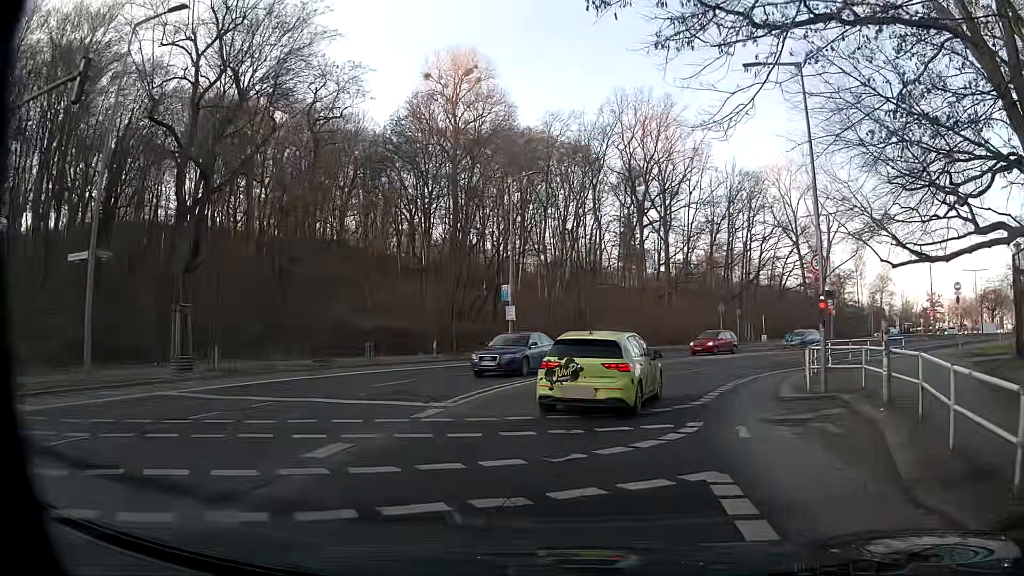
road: secondary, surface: asphalt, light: Day
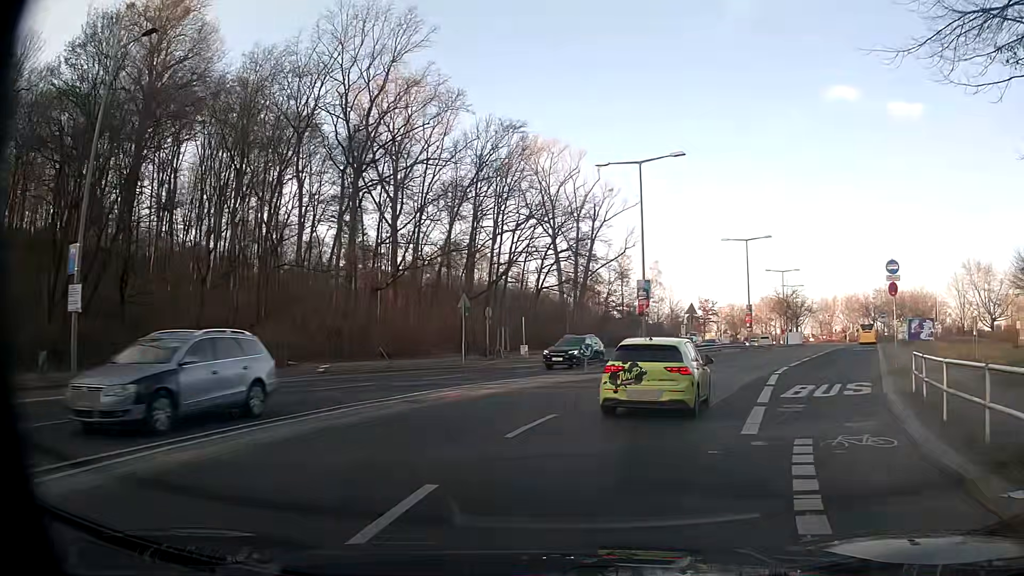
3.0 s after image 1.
(+4.1, +19.9) m; +22°
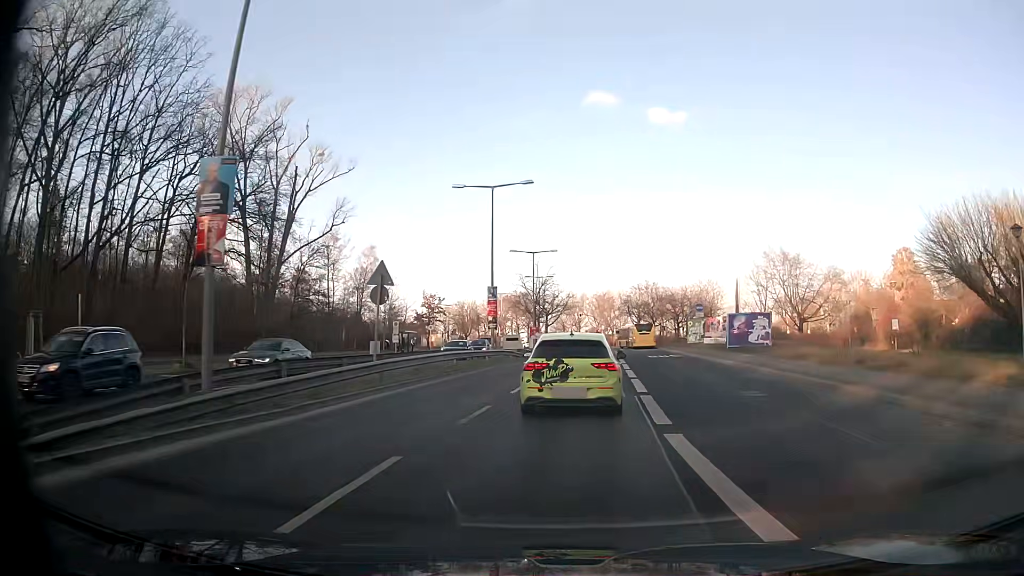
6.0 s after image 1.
(+5.5, +22.8) m; +24°
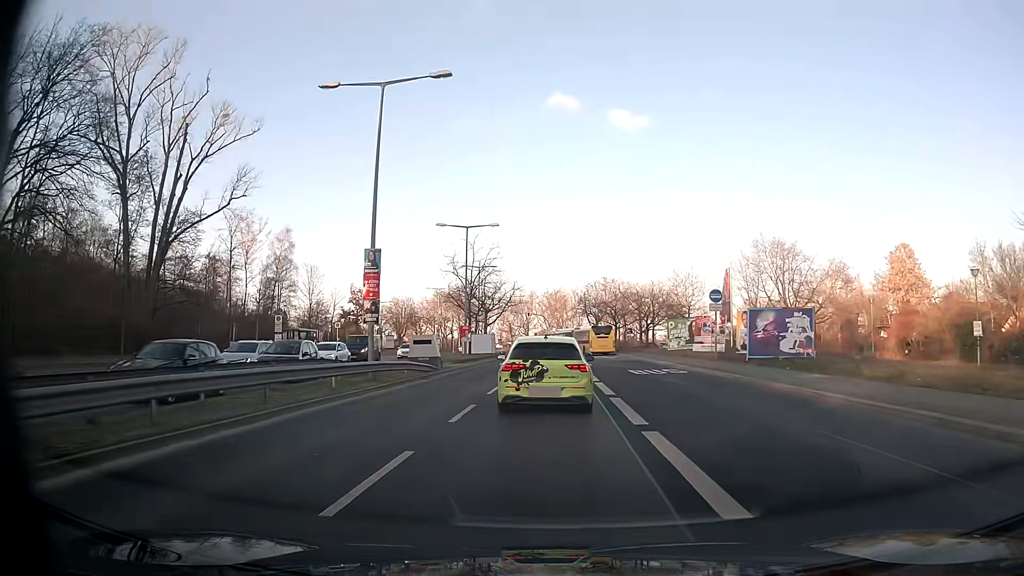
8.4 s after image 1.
(+0.8, +17.4) m; +5°
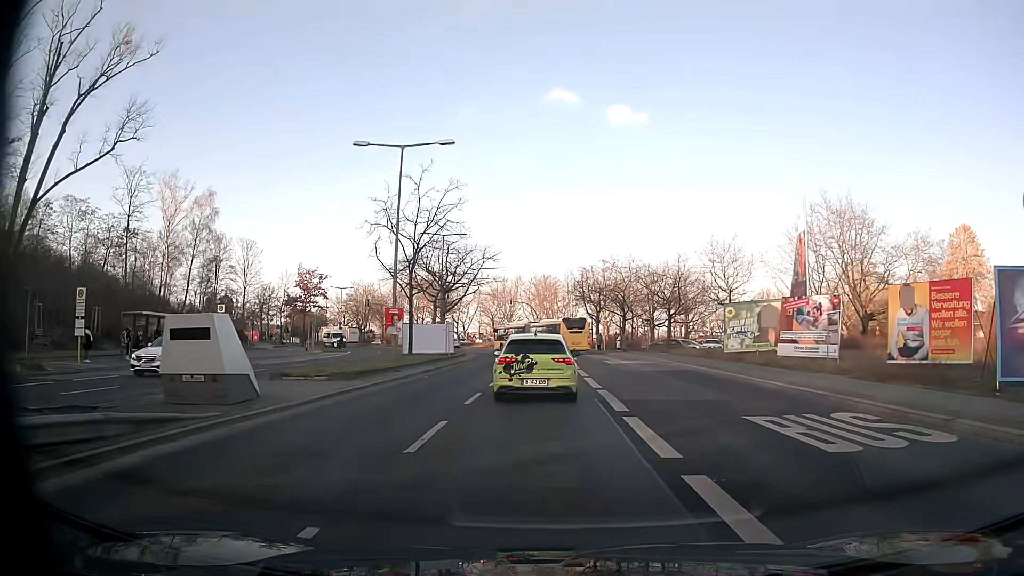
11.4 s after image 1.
(+0.1, +21.6) m; +1°
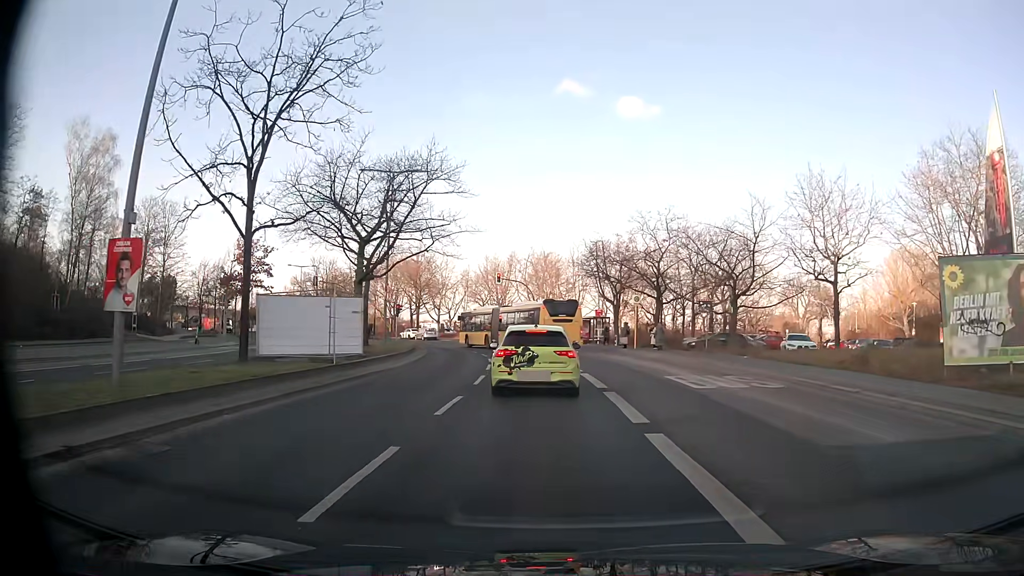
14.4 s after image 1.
(+0.1, +21.0) m; 0°
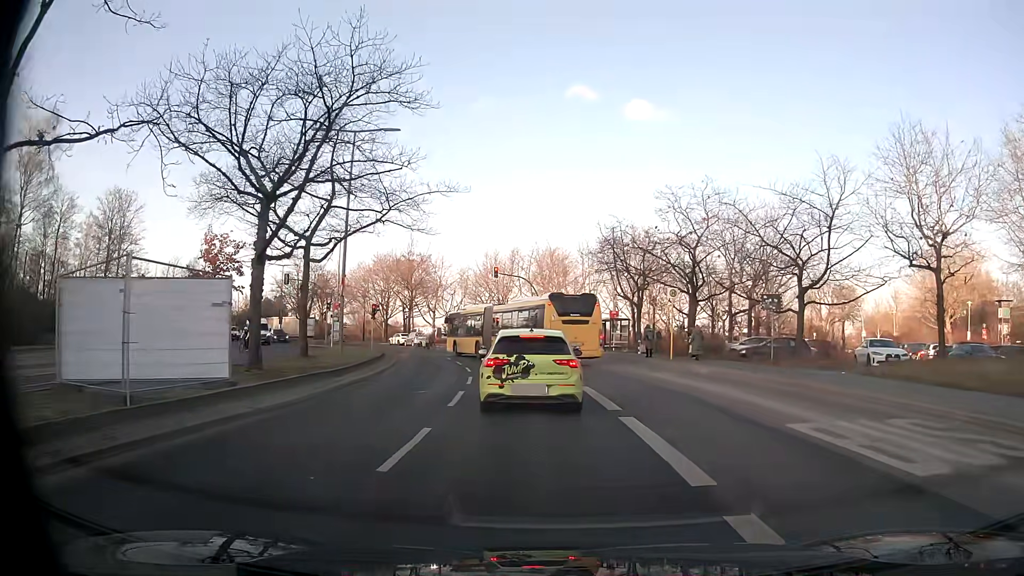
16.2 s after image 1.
(0.0, +9.6) m; -1°
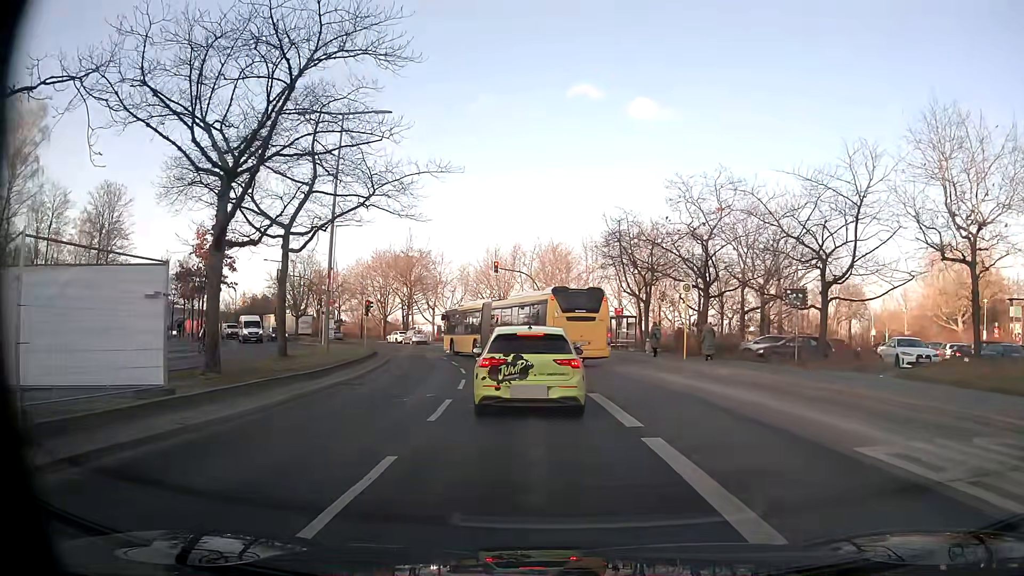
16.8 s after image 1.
(0.0, +2.3) m; 0°
